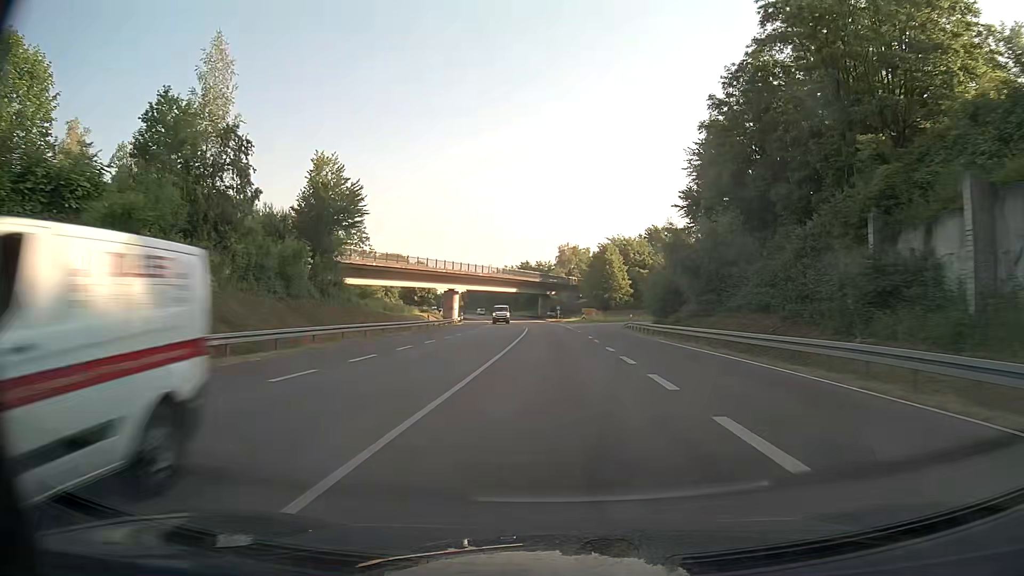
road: primary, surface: asphalt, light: Day
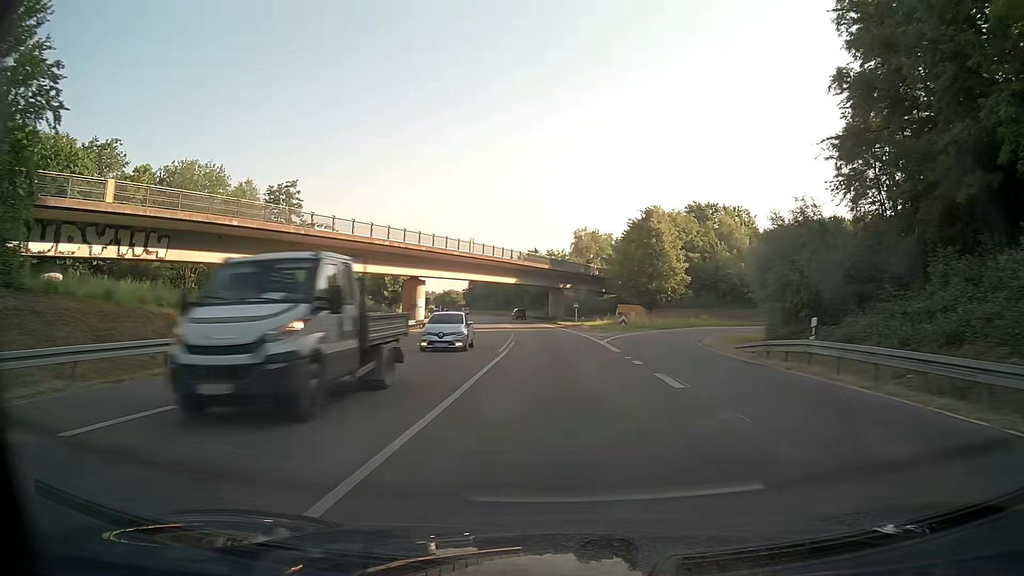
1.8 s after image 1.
(-0.2, +36.4) m; -1°
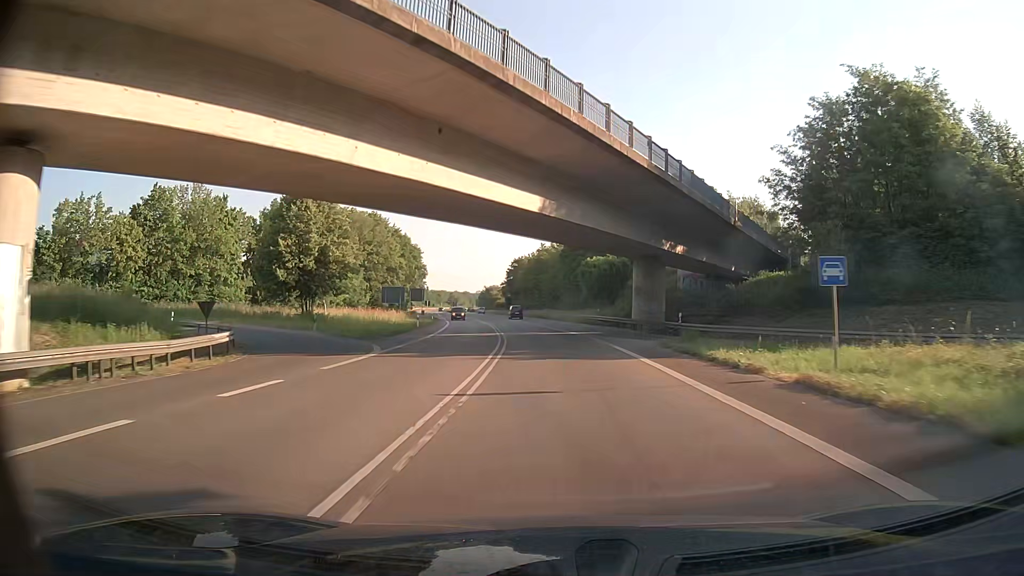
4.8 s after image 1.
(-2.0, +60.7) m; -5°
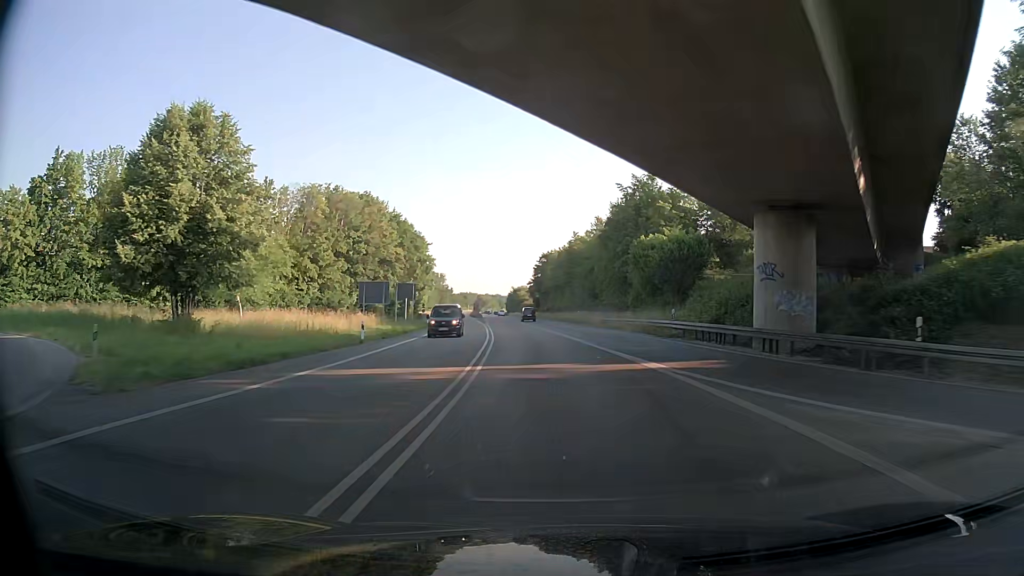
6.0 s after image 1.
(-0.4, +24.4) m; -1°
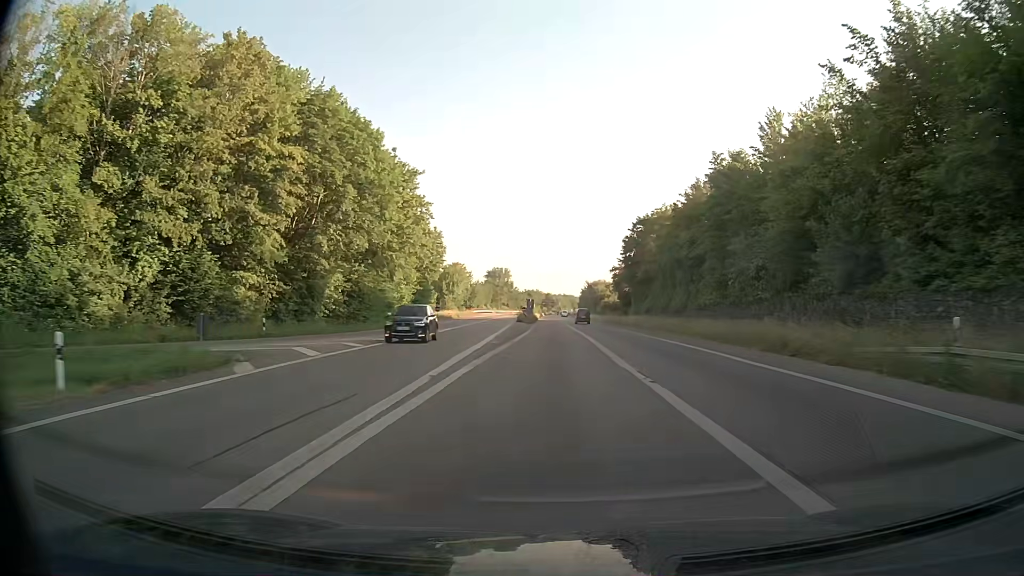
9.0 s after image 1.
(-5.3, +61.4) m; -8°
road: trunk
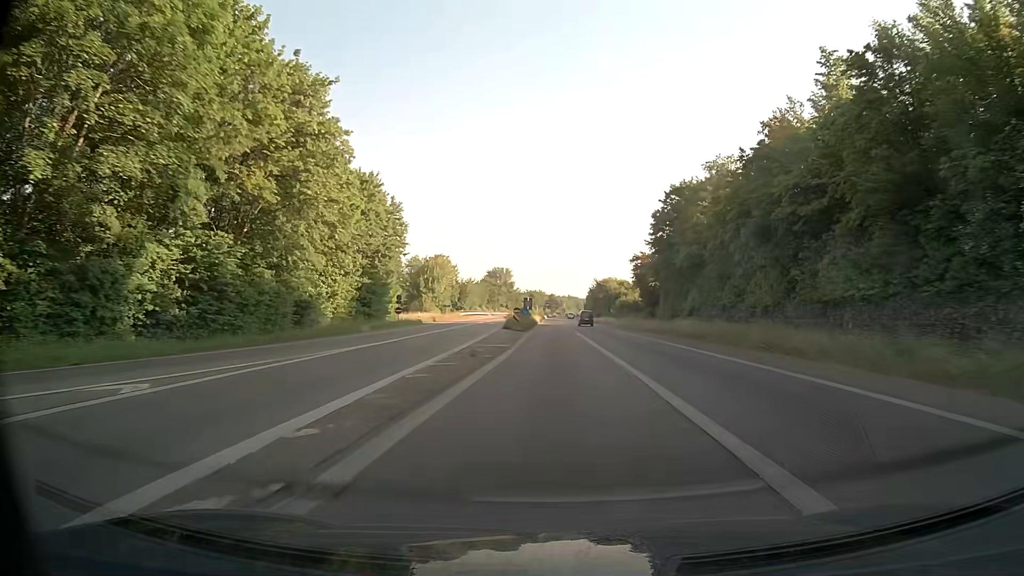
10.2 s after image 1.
(-0.1, +25.2) m; 0°
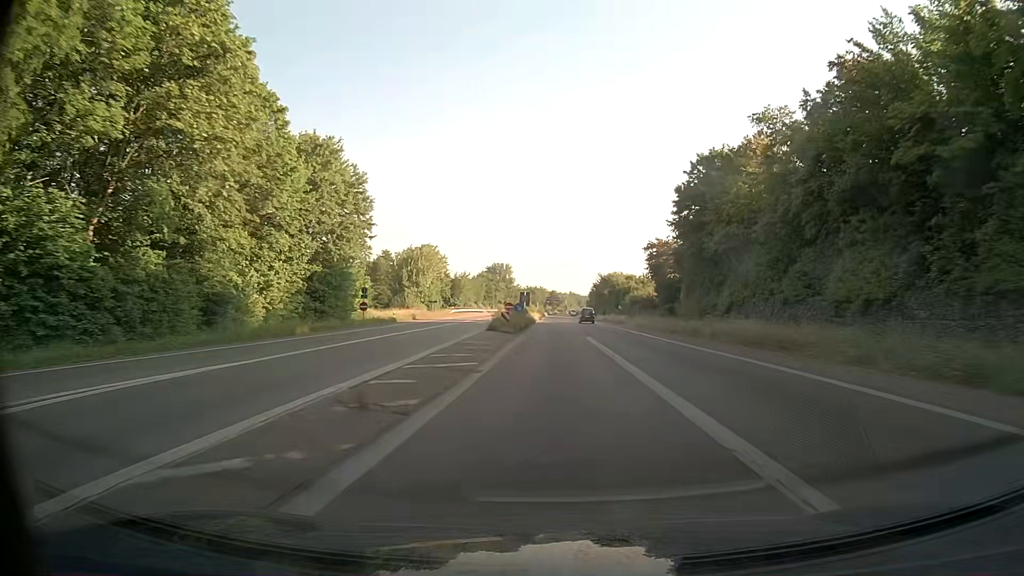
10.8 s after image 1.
(0.0, +12.8) m; 0°
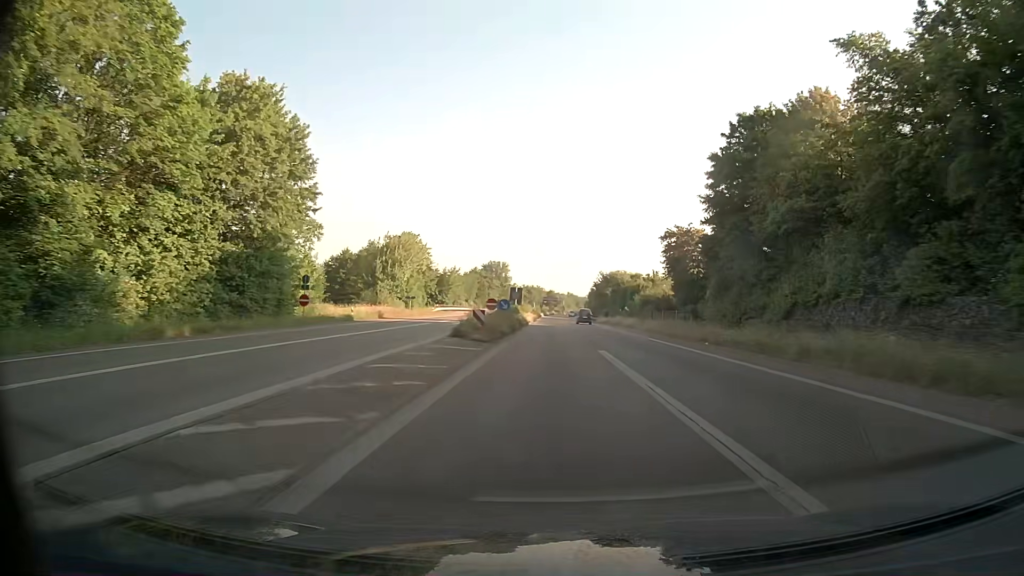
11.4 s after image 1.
(-0.1, +12.9) m; 0°
(0, +10) (0, +20) (0, +30) (0, +40) (+1, +50) (+1, +60) (+2, +70) (+2, +80) (+2, +90) (+2, +100) m
